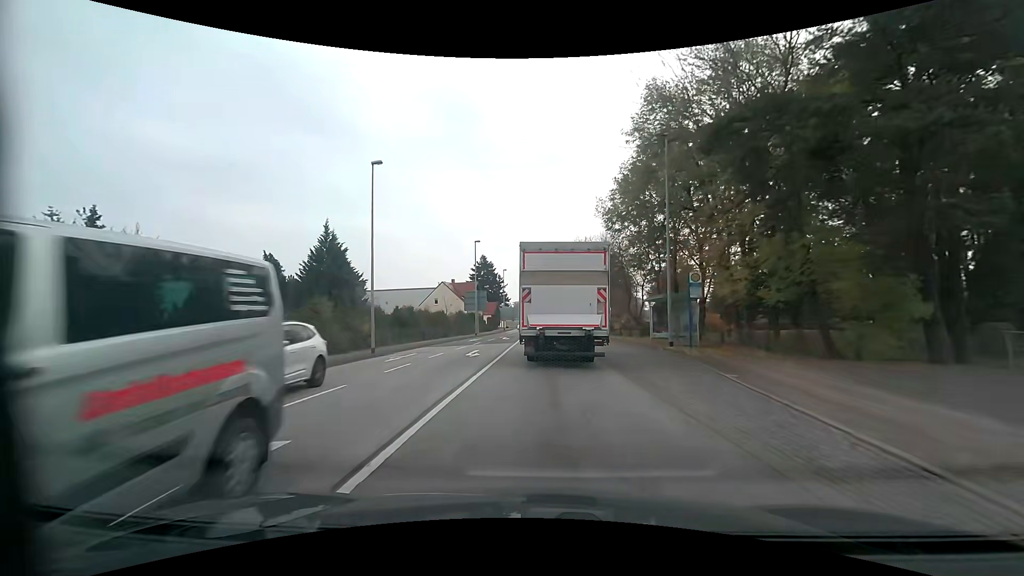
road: primary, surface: asphalt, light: Day
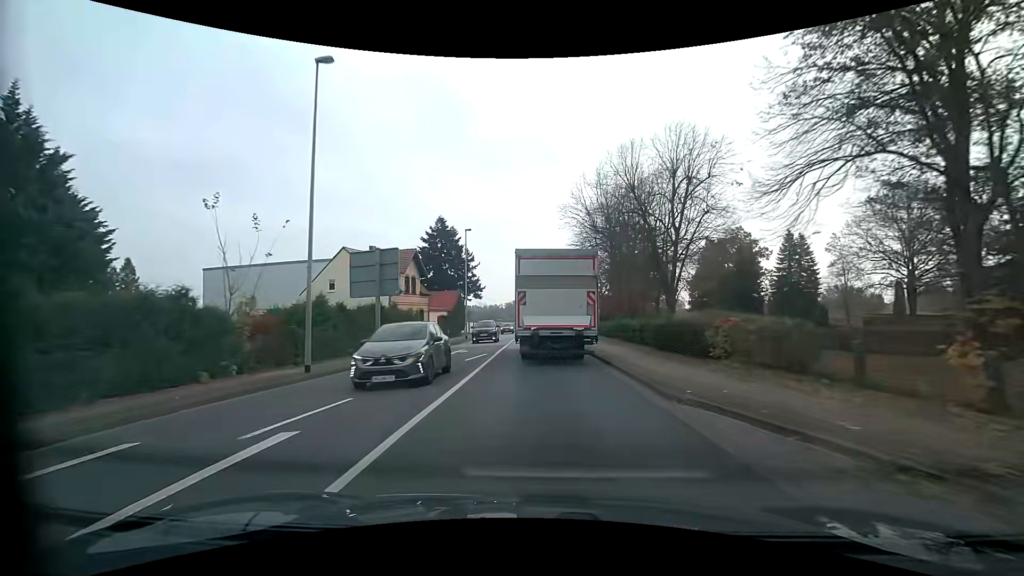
(+0.3, +38.8) m; +1°
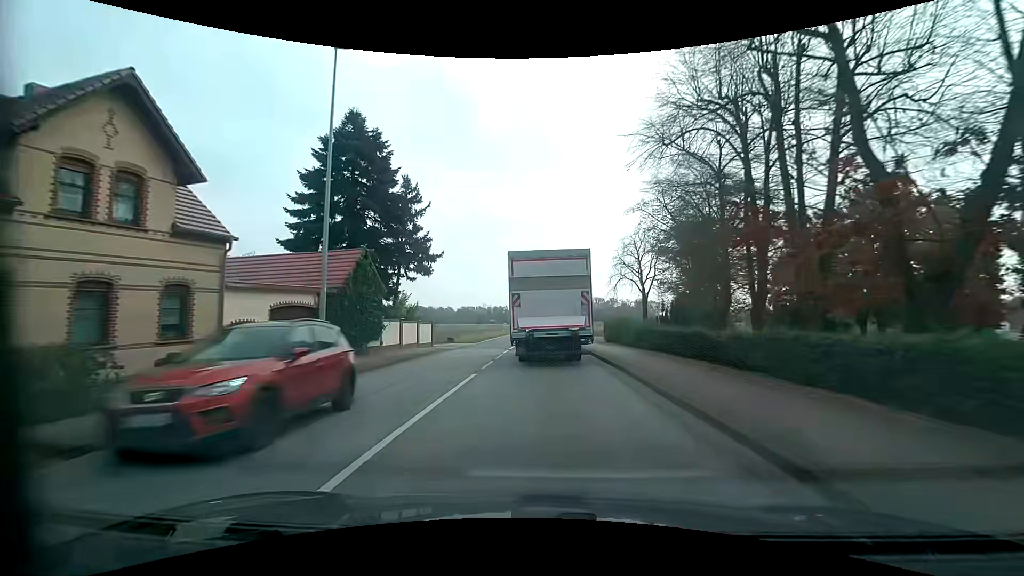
(0.0, +32.3) m; -1°
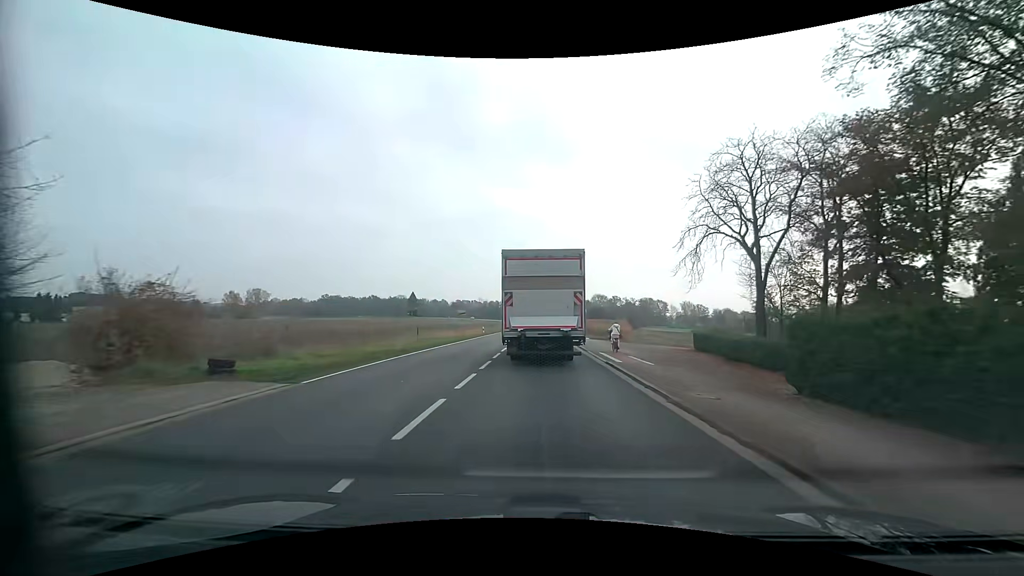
(+0.1, +32.9) m; 0°
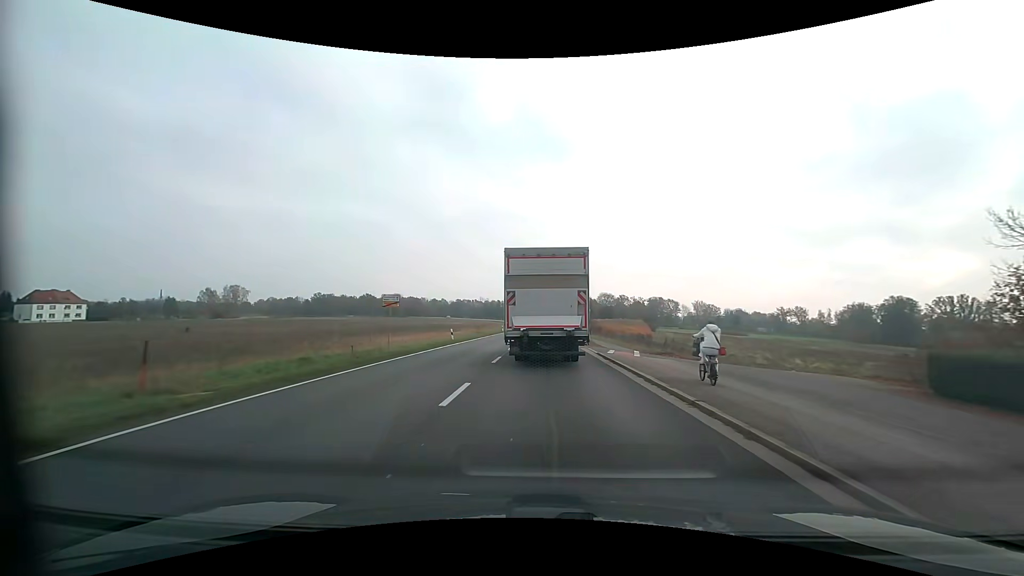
(0.0, +24.8) m; 0°
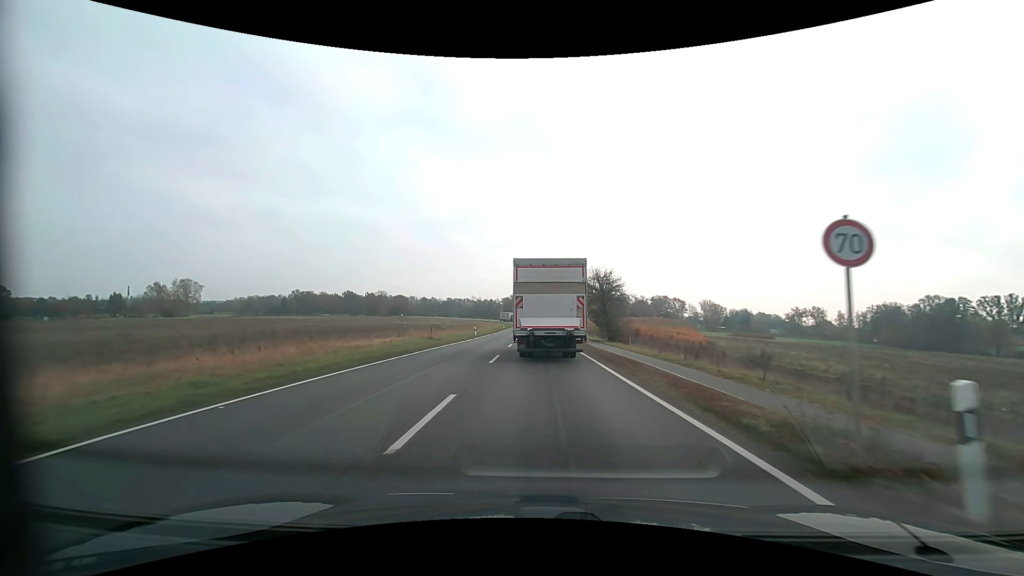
(+0.1, +32.8) m; 0°
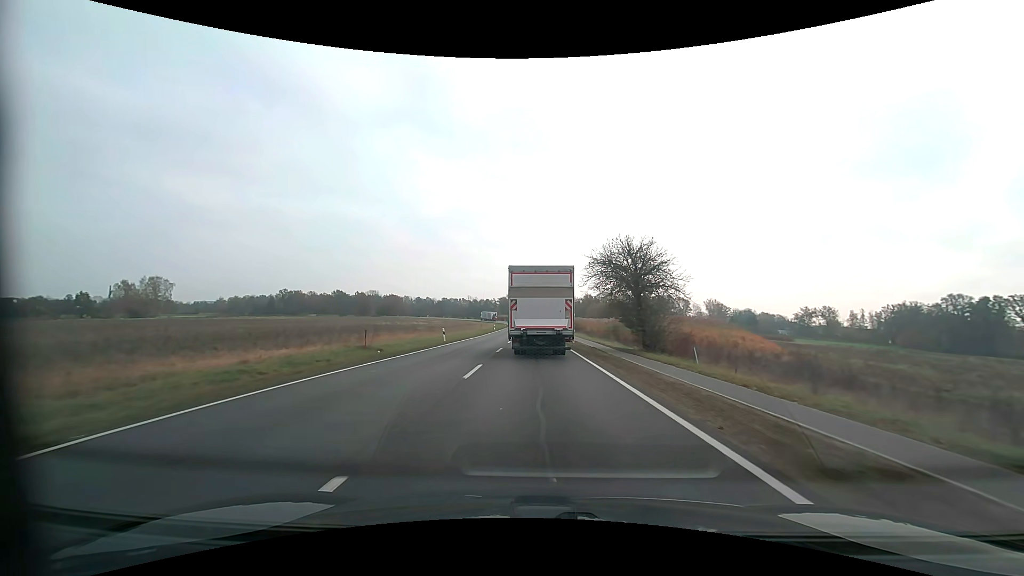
(+0.1, +17.1) m; 0°
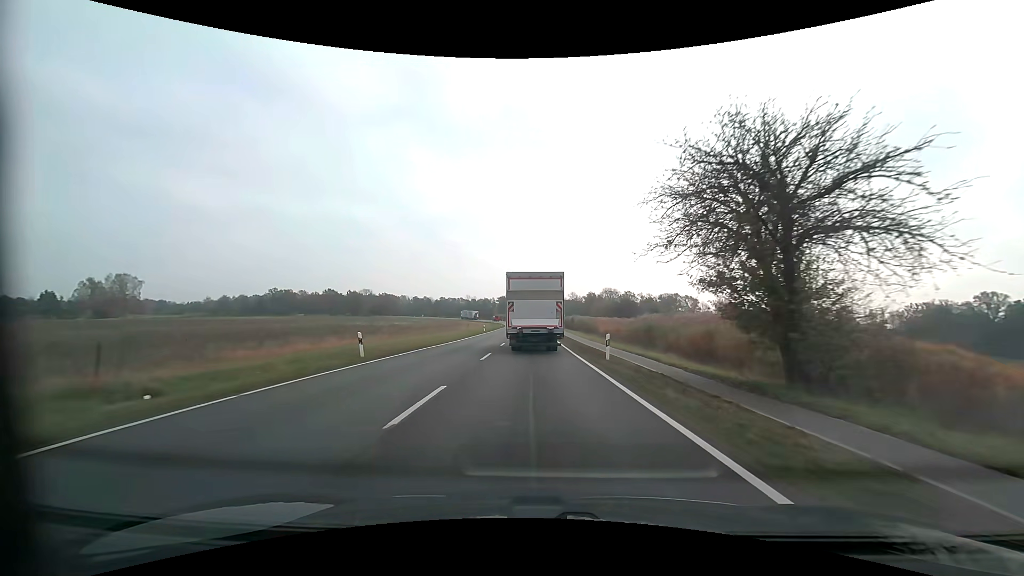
(0.0, +17.8) m; 0°
(0, +10) (0, +20) (0, +30) (-1, +40) (-1, +50) (-1, +60) (-1, +70) (-1, +80) (-1, +90) (-1, +100) m
